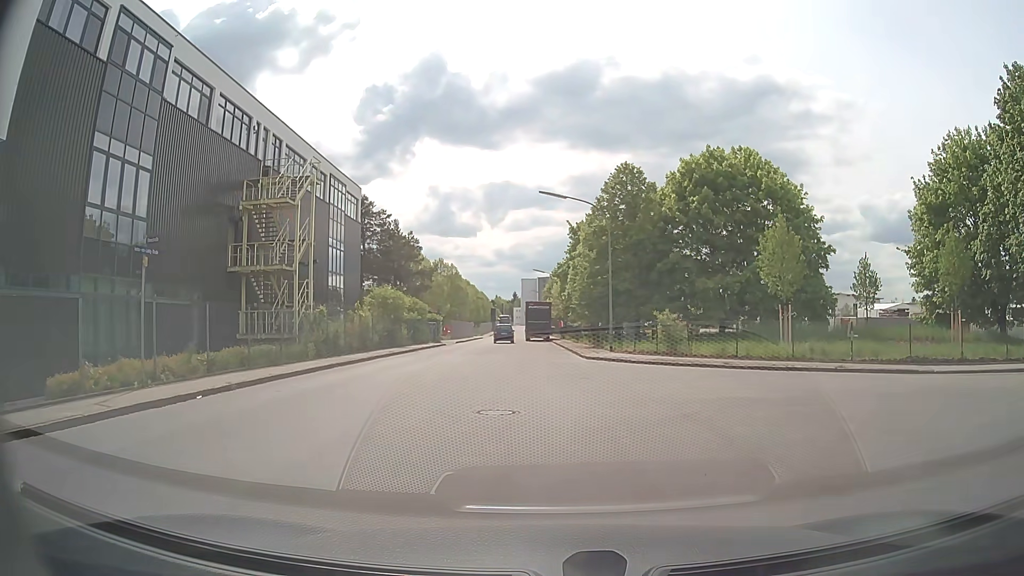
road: residential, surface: asphalt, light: Day
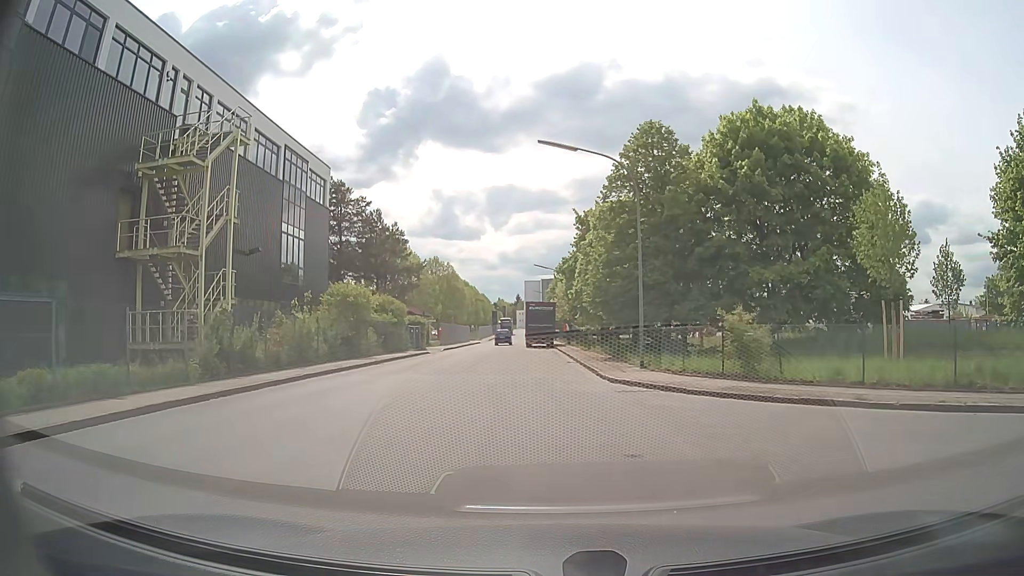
(0.0, +9.8) m; 0°
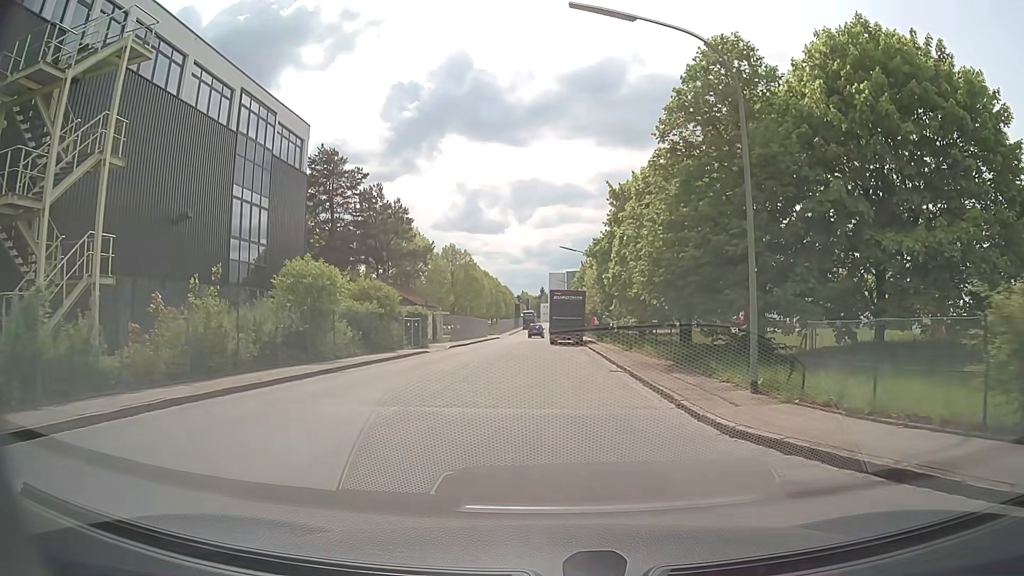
(-0.3, +9.9) m; -3°
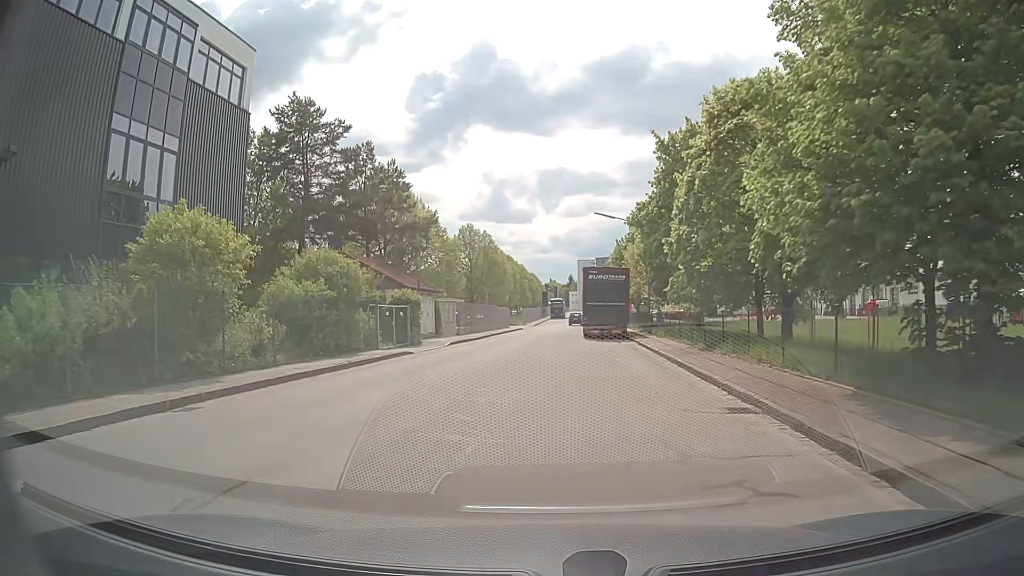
(-0.1, +11.7) m; -3°
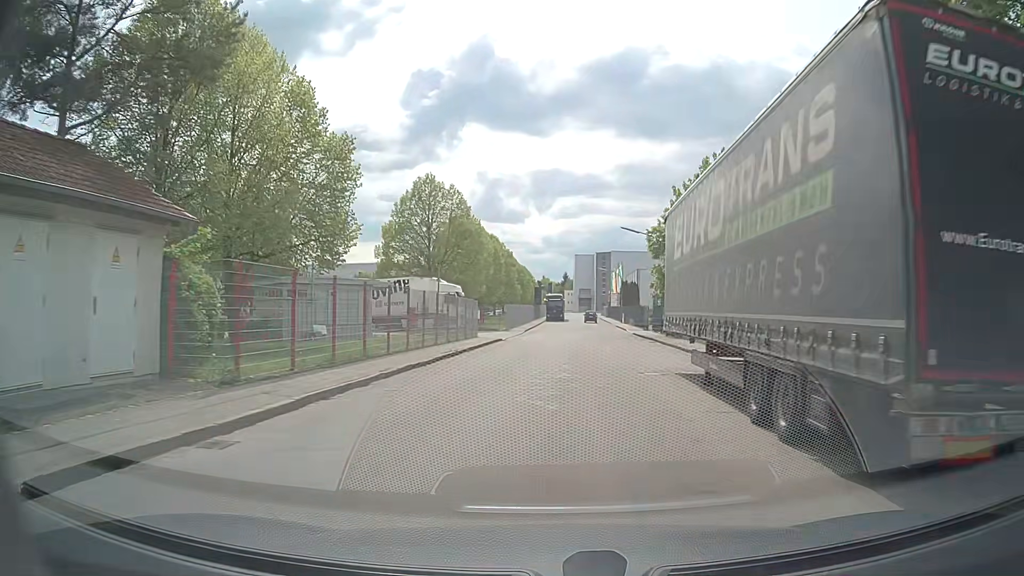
(0.0, +33.5) m; +1°
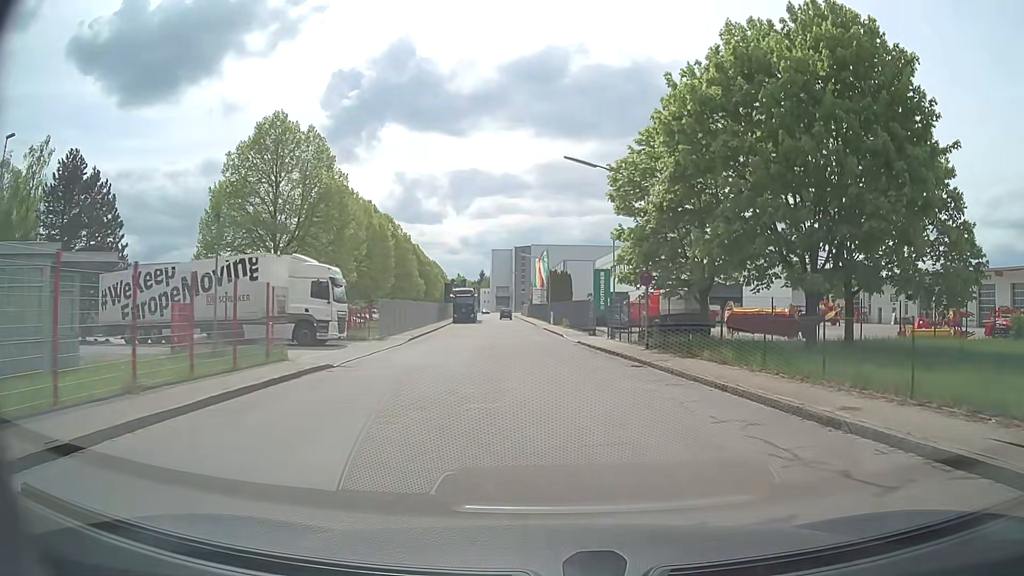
(+1.2, +20.6) m; +8°
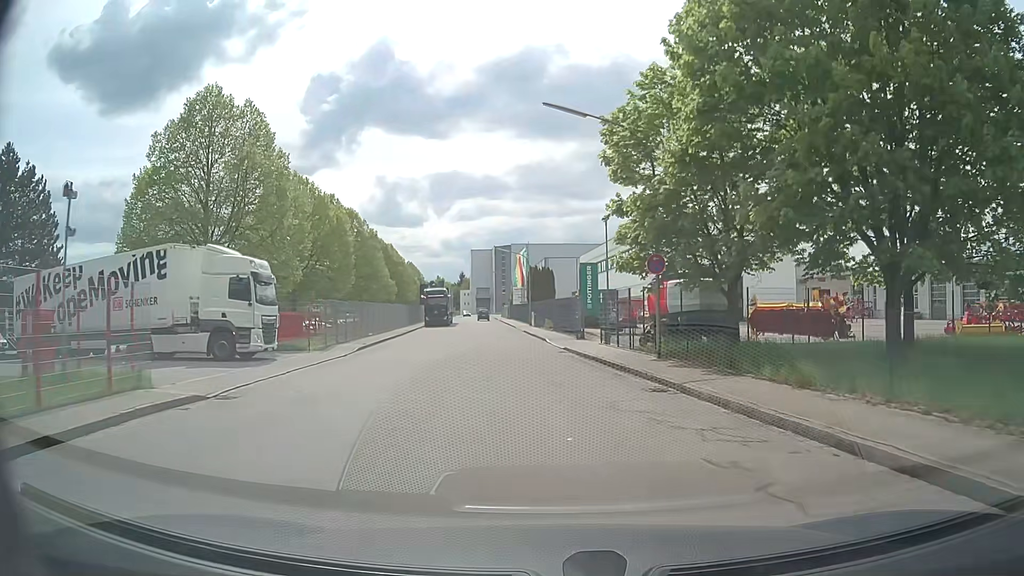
(+0.1, +6.9) m; +1°
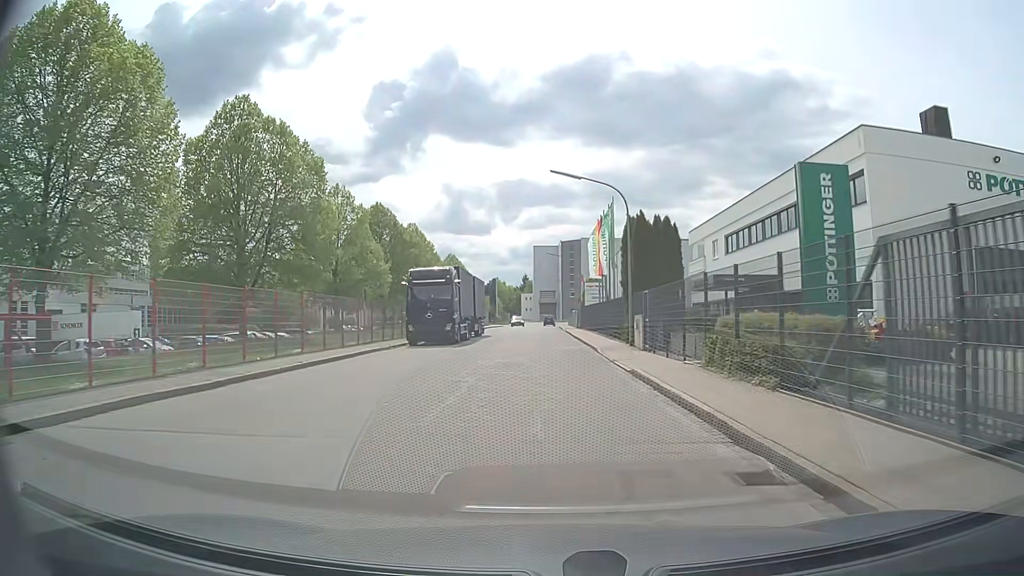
(-2.1, +35.7) m; -6°
